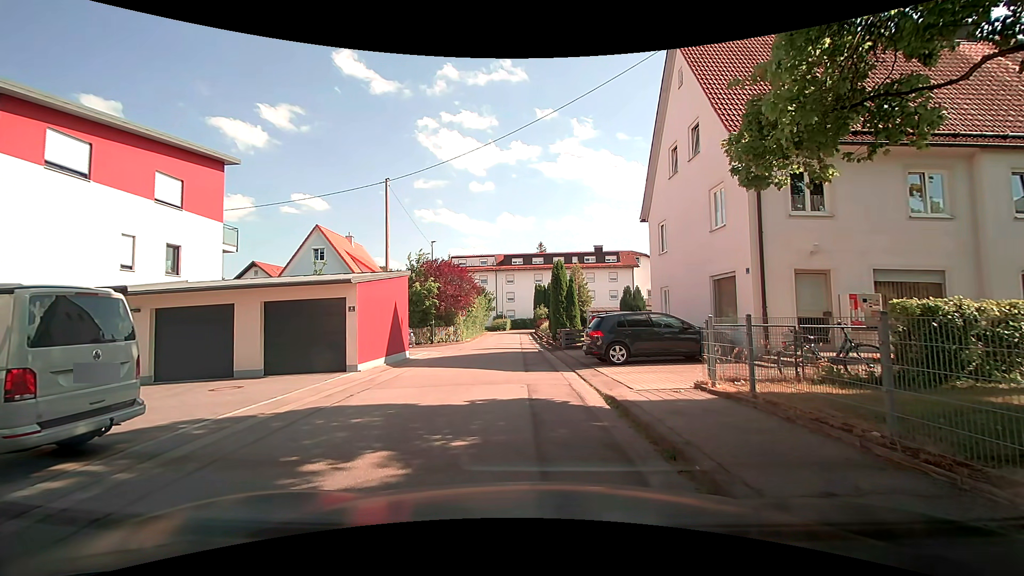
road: residential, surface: asphalt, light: Day
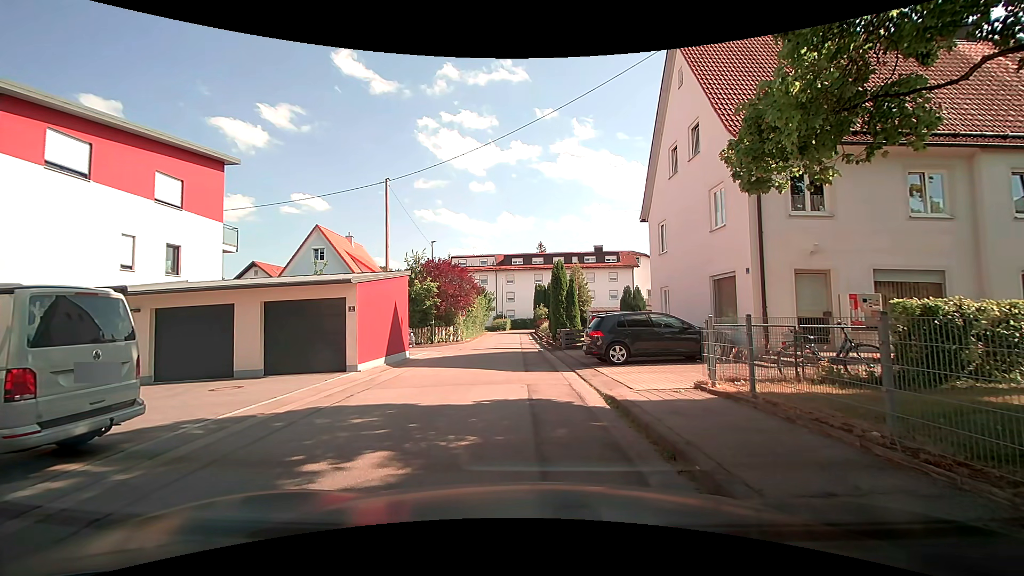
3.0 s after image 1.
(0.0, 0.0) m; 0°
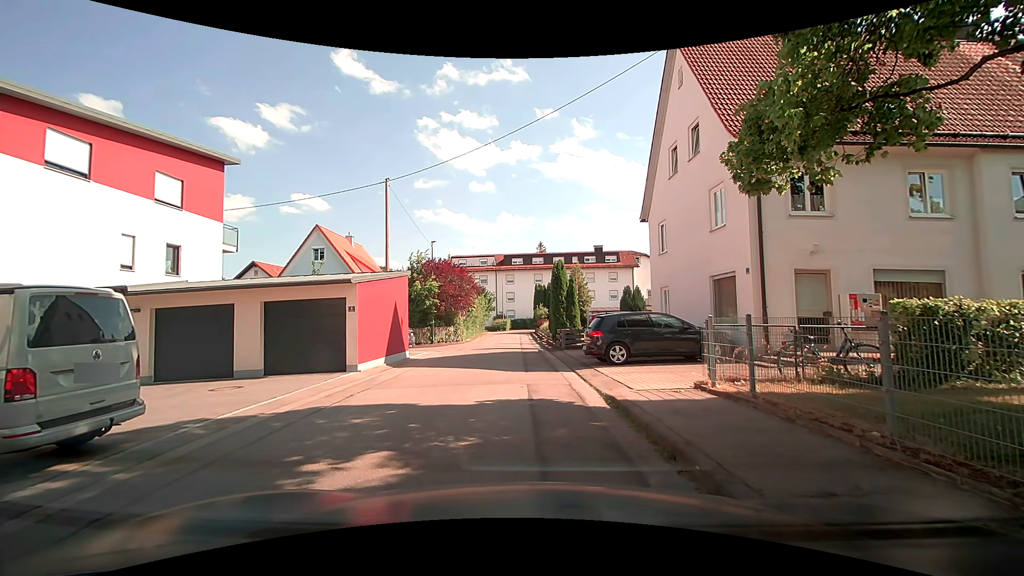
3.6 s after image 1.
(0.0, 0.0) m; 0°
